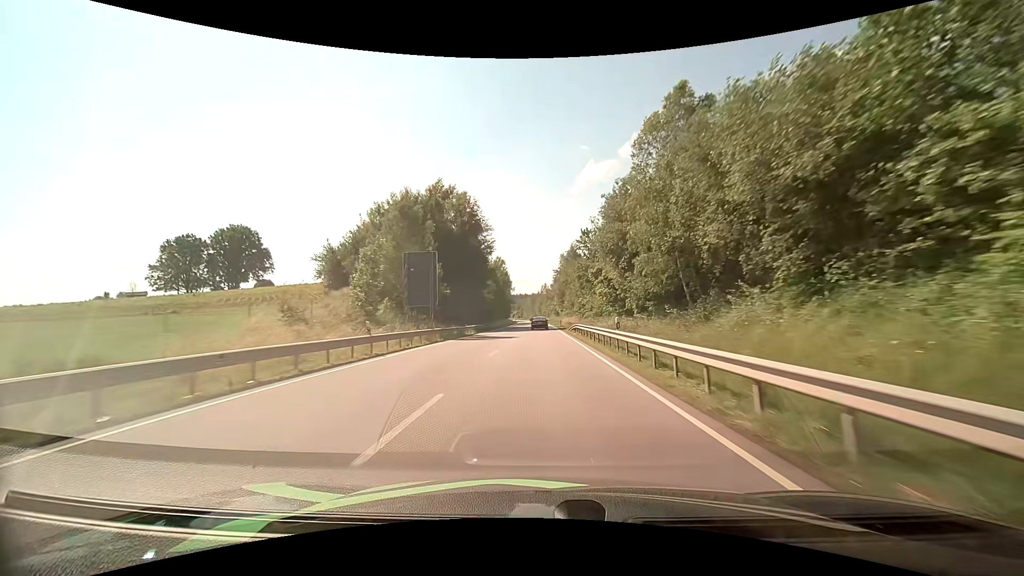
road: primary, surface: asphalt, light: Day
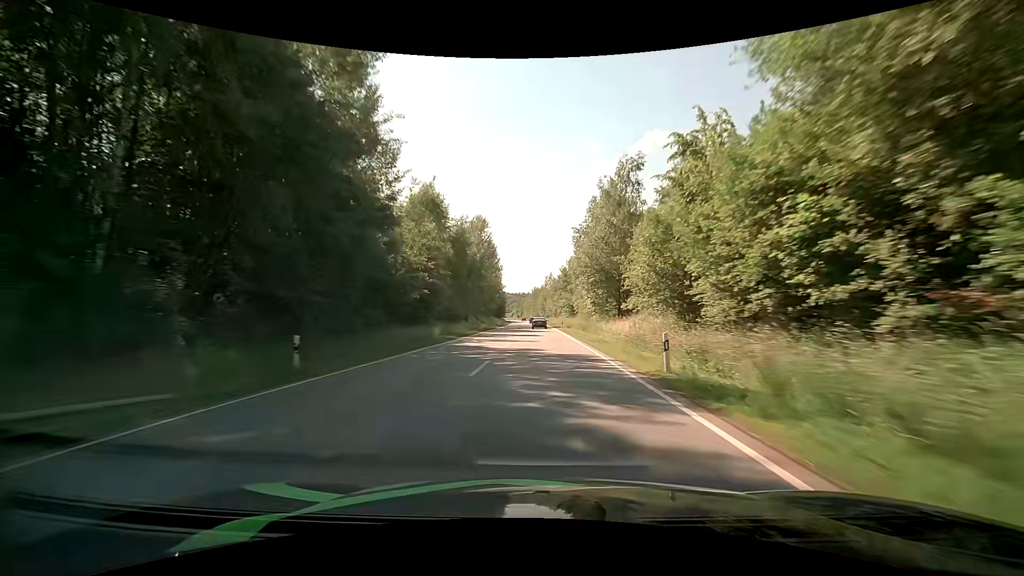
(-0.1, +57.1) m; -1°
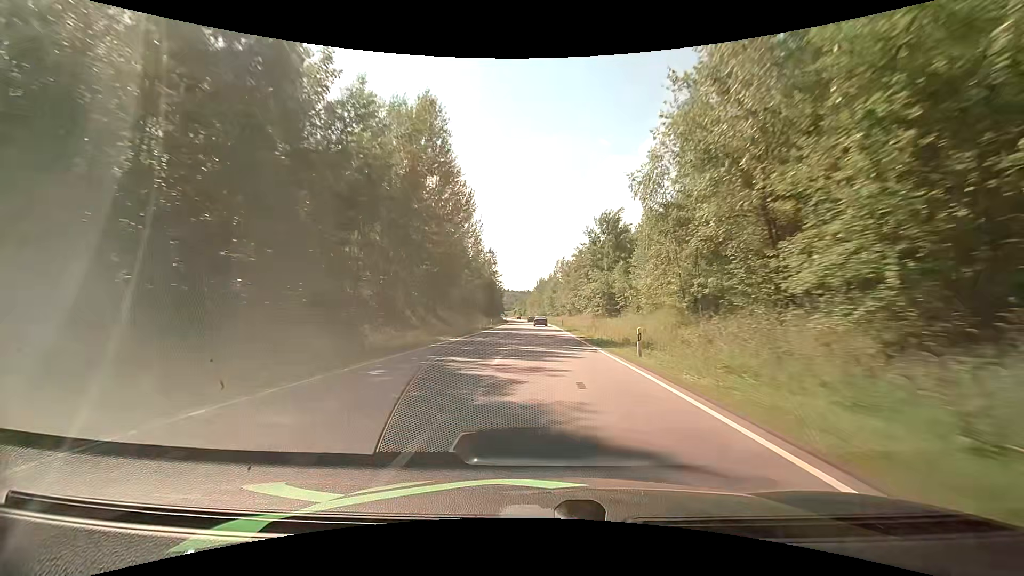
(-0.2, +45.6) m; -1°
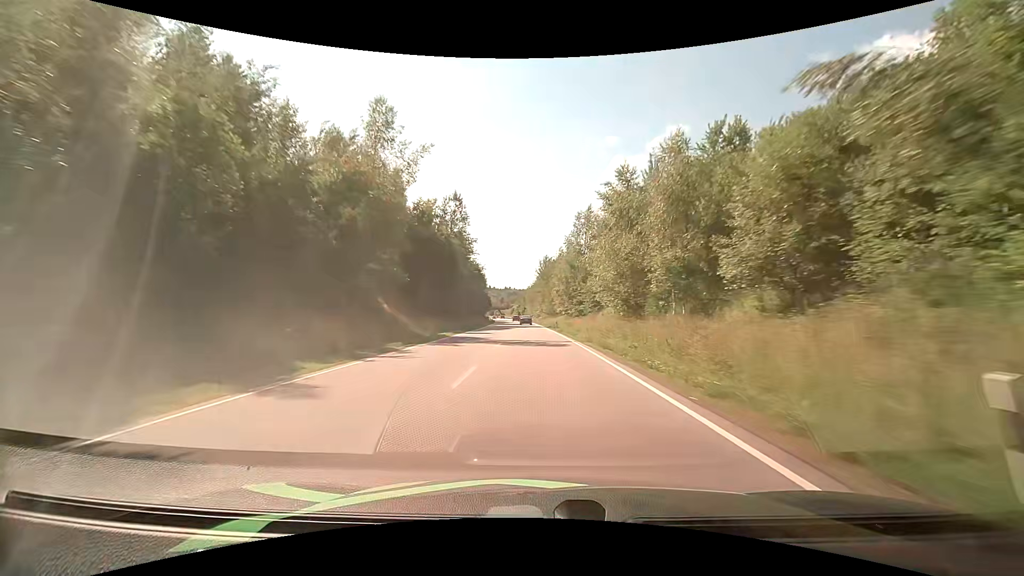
(+0.2, +63.3) m; 0°
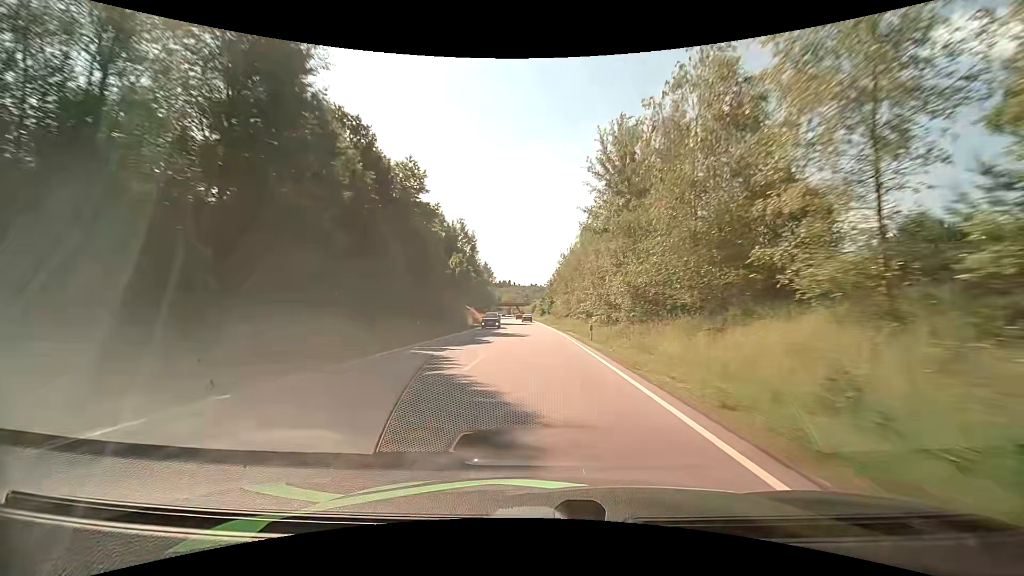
(-2.2, +79.8) m; -3°
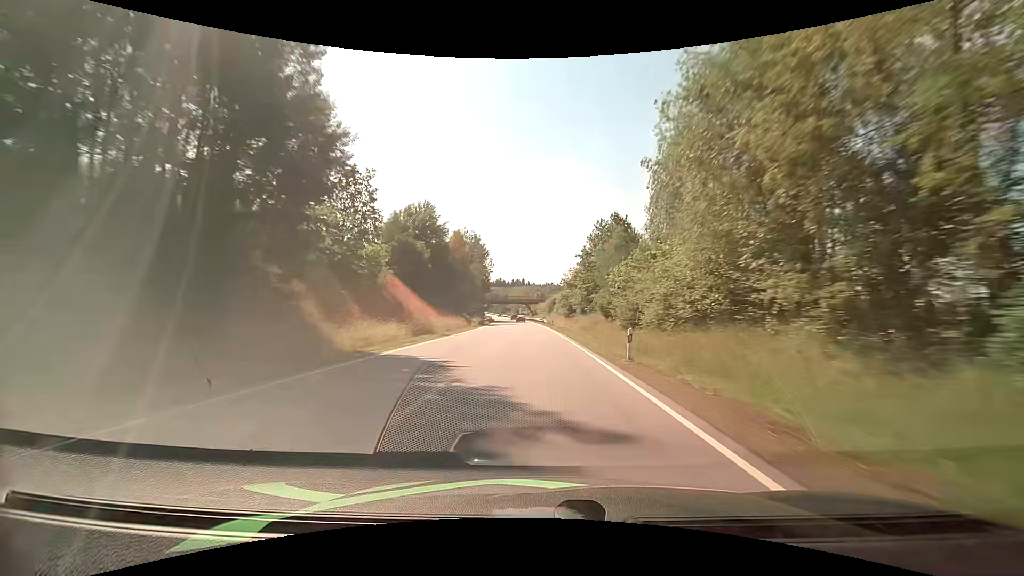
(-0.7, +65.3) m; -2°
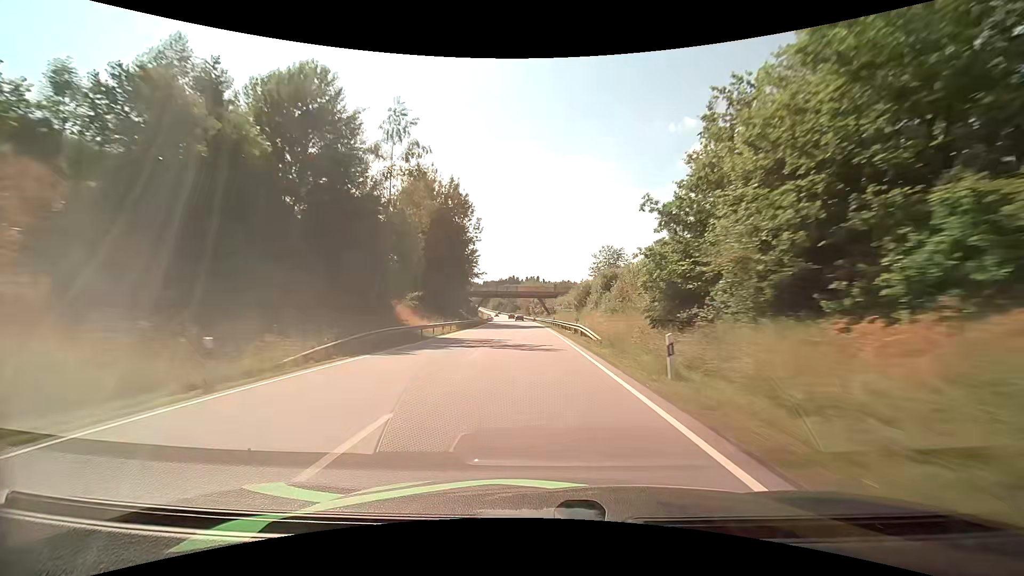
(-0.5, +50.6) m; -2°
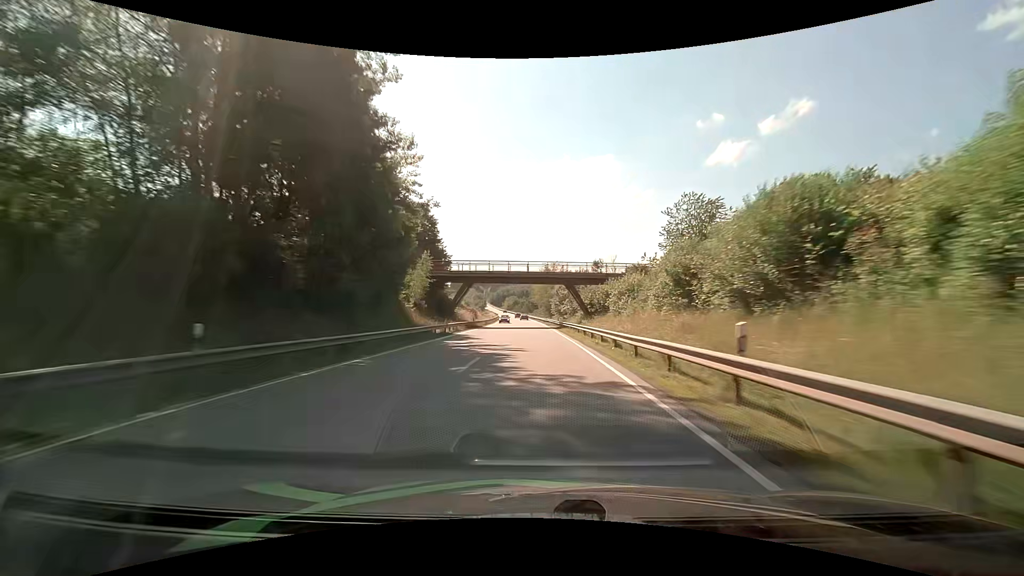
(-1.0, +50.2) m; -2°
